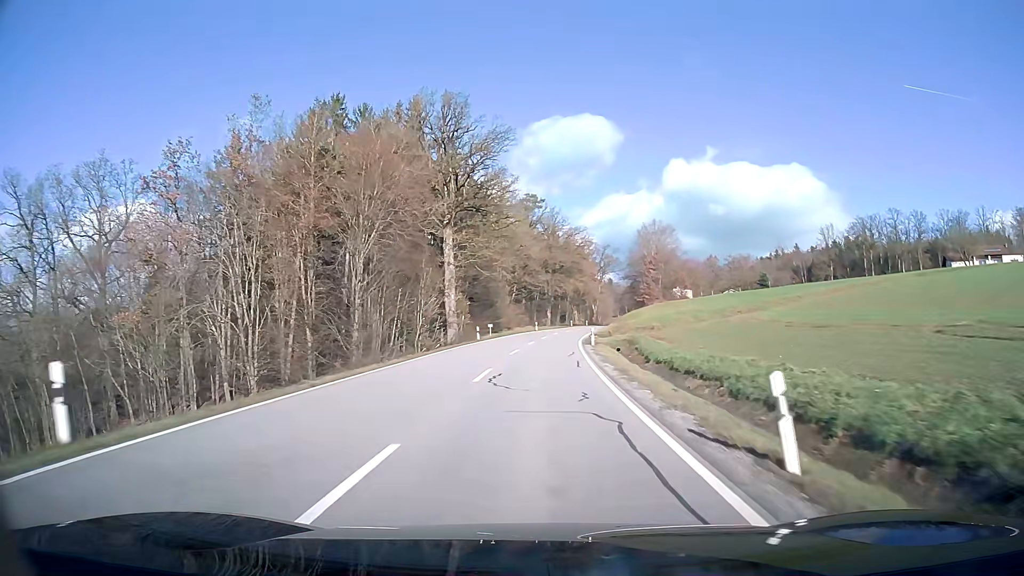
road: secondary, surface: asphalt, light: Day
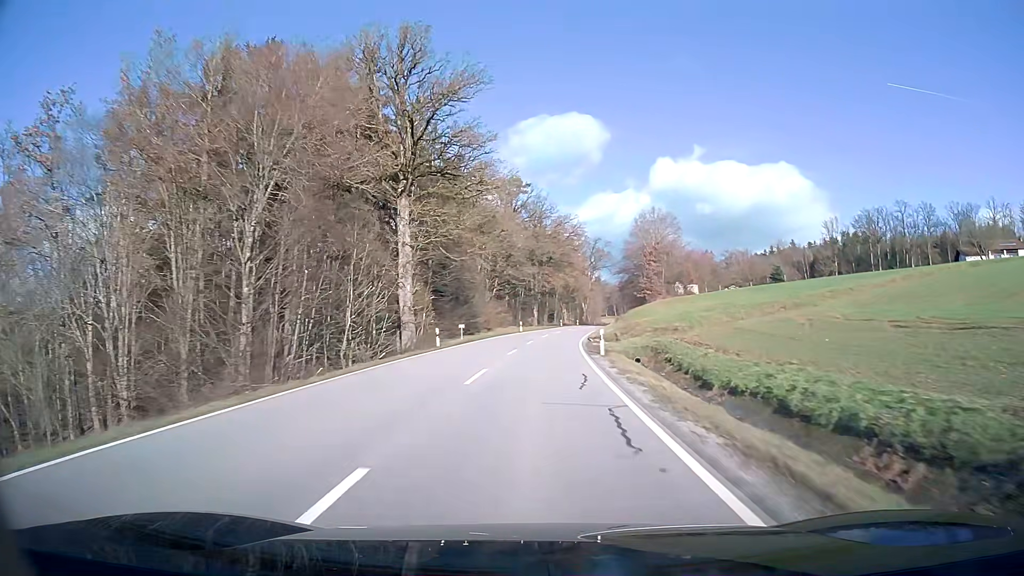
(+0.1, +13.3) m; +1°
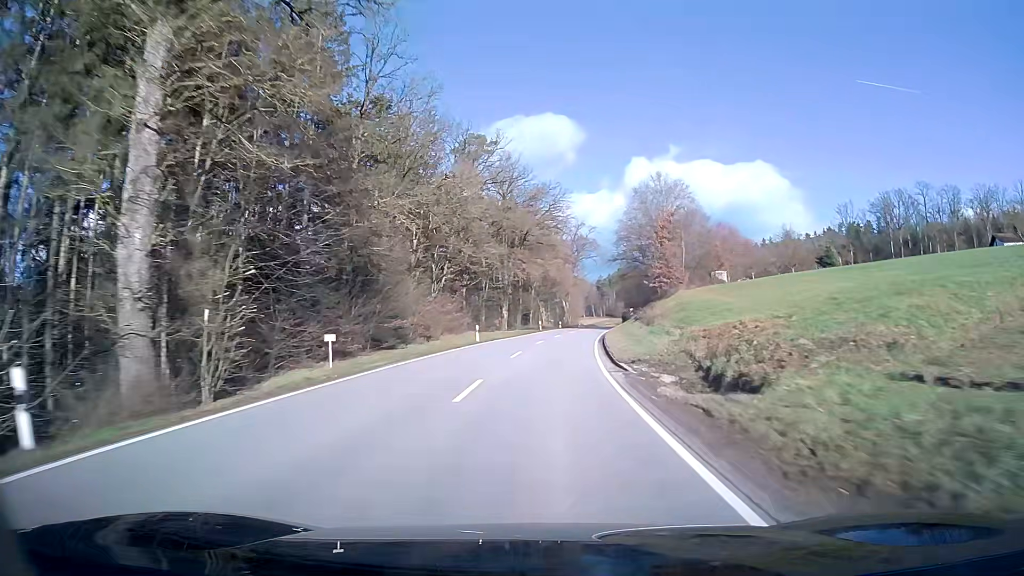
(+0.6, +26.9) m; +3°
